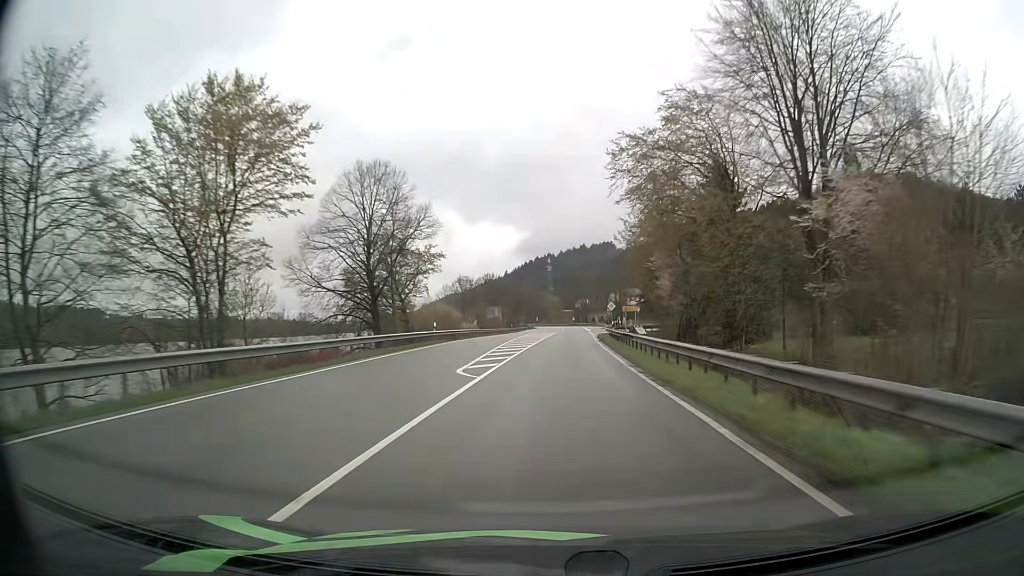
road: primary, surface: asphalt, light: Day
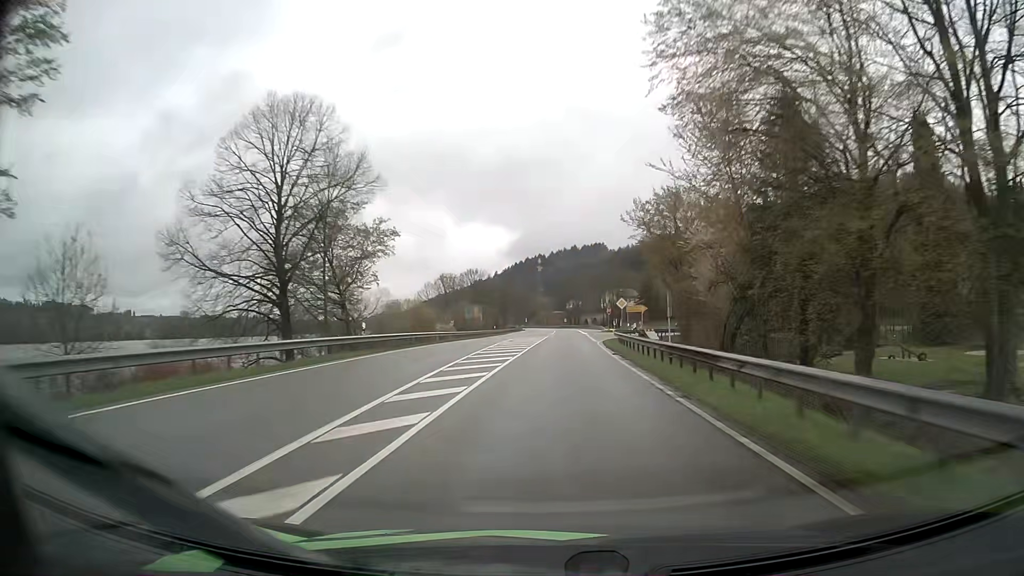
(+0.1, +16.1) m; +1°
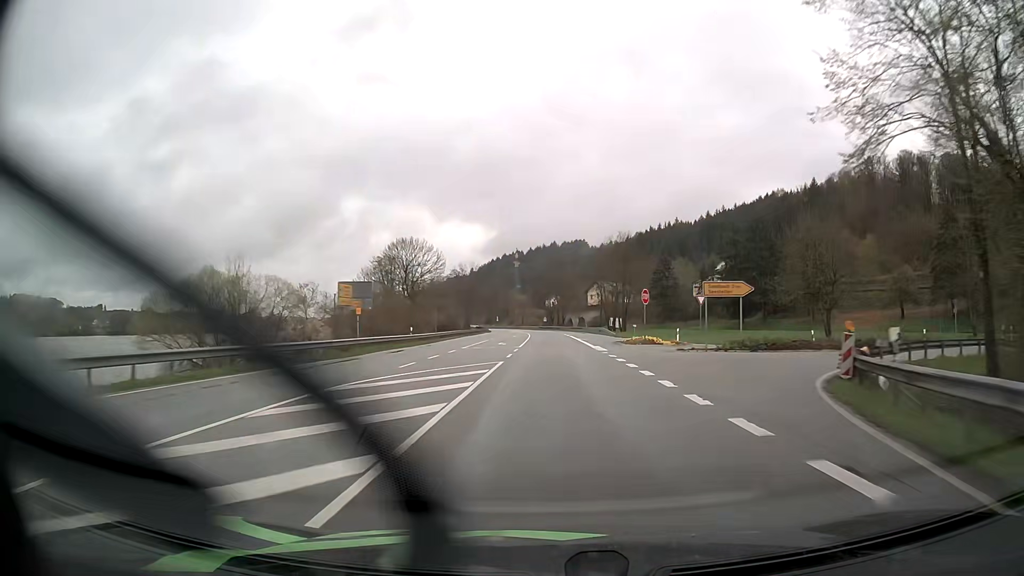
(+0.9, +48.3) m; +2°
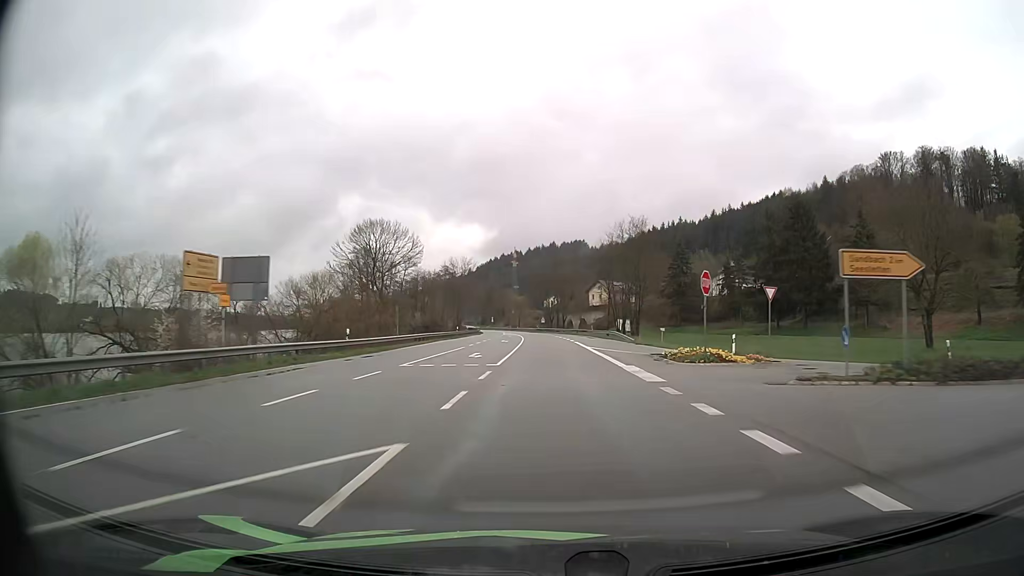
(0.0, +16.1) m; 0°
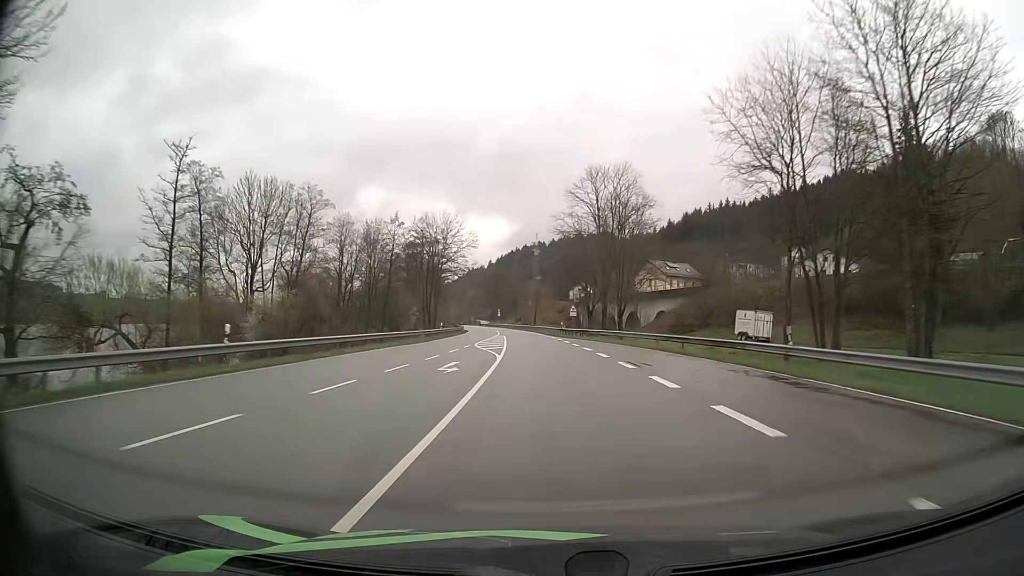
(-0.9, +64.5) m; -2°
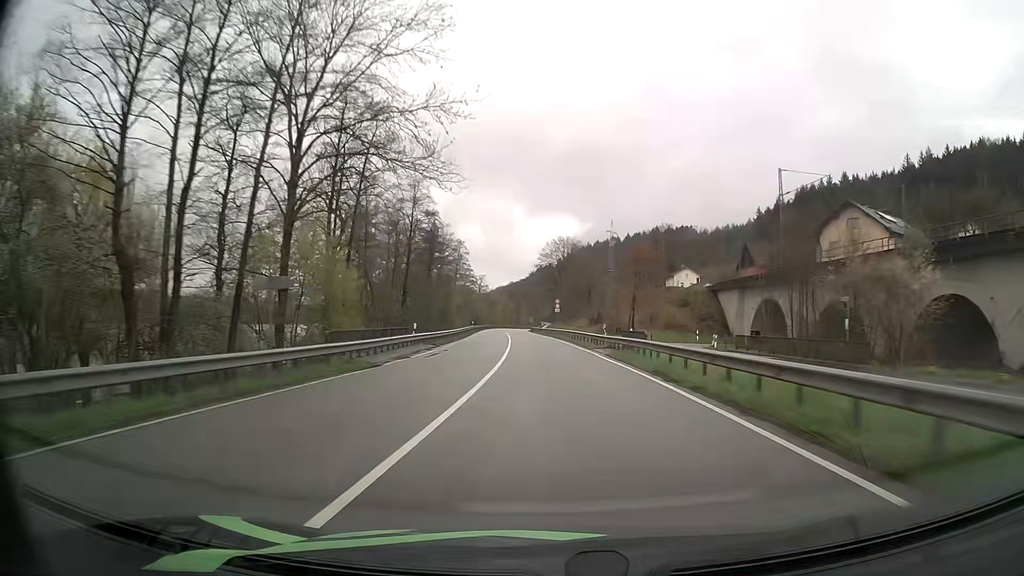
(-4.0, +80.7) m; -6°
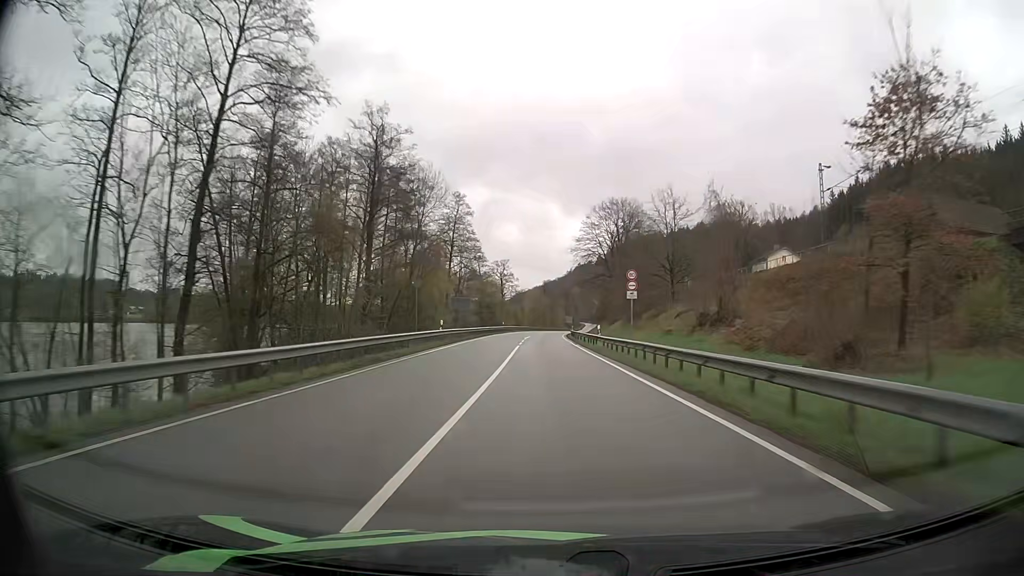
(-1.6, +48.5) m; -3°
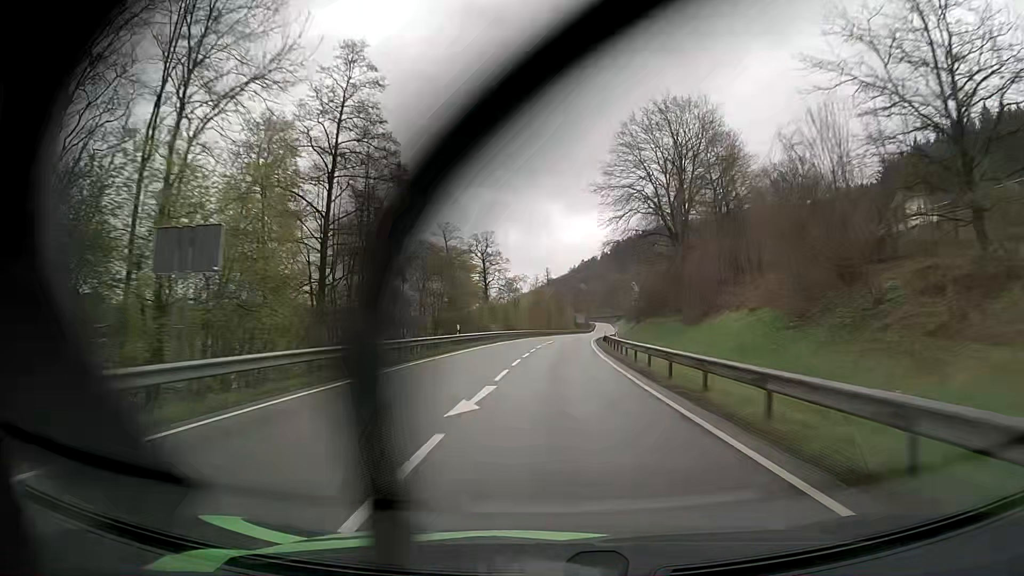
(-0.5, +48.5) m; 0°
(0, +10) (0, +20) (0, +30) (+1, +40) (+1, +50) (+2, +60) (+3, +70) (+4, +80) (+5, +90) (+6, +100) m
